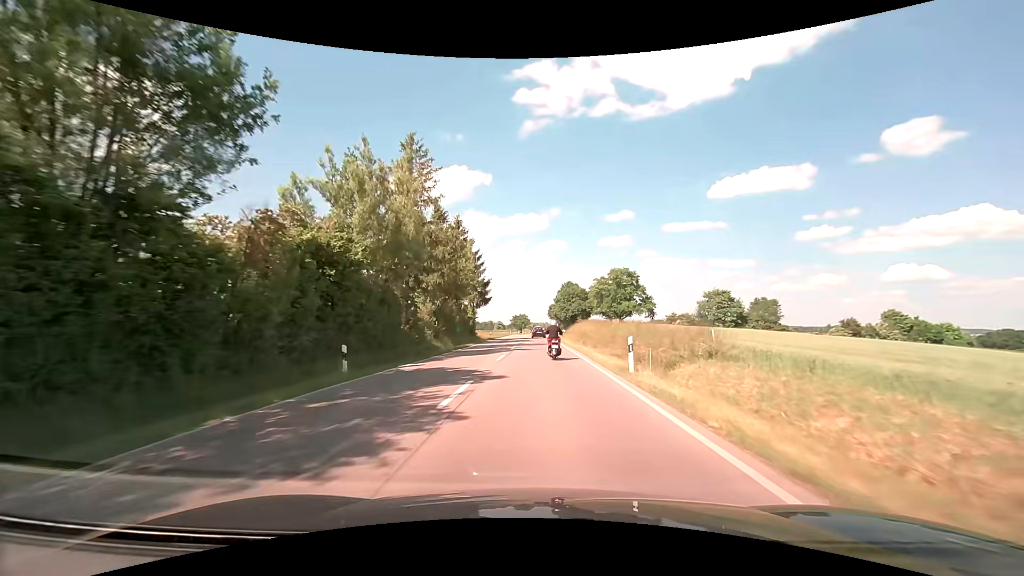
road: secondary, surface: asphalt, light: Day
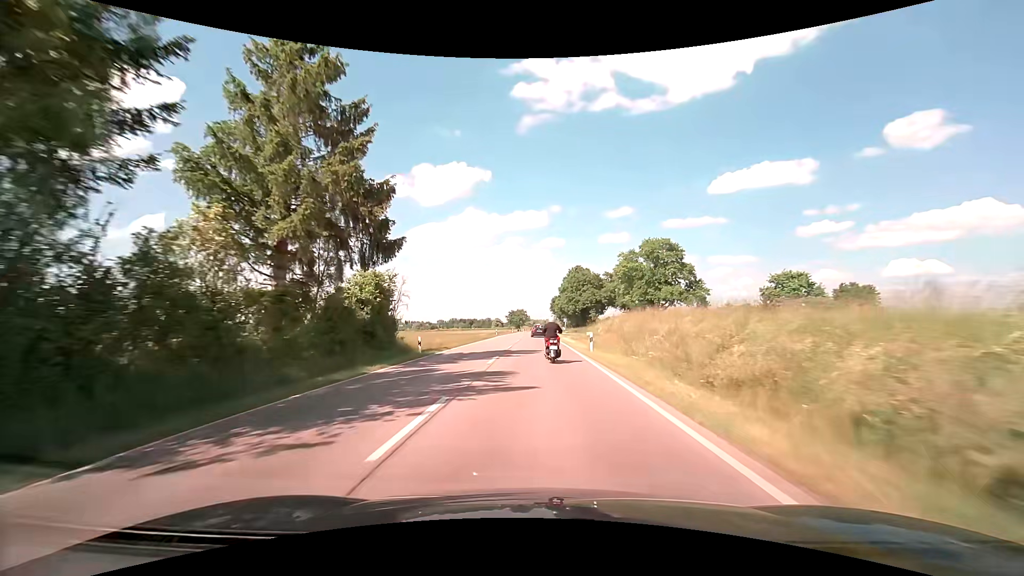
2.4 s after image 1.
(-0.1, +39.4) m; 0°
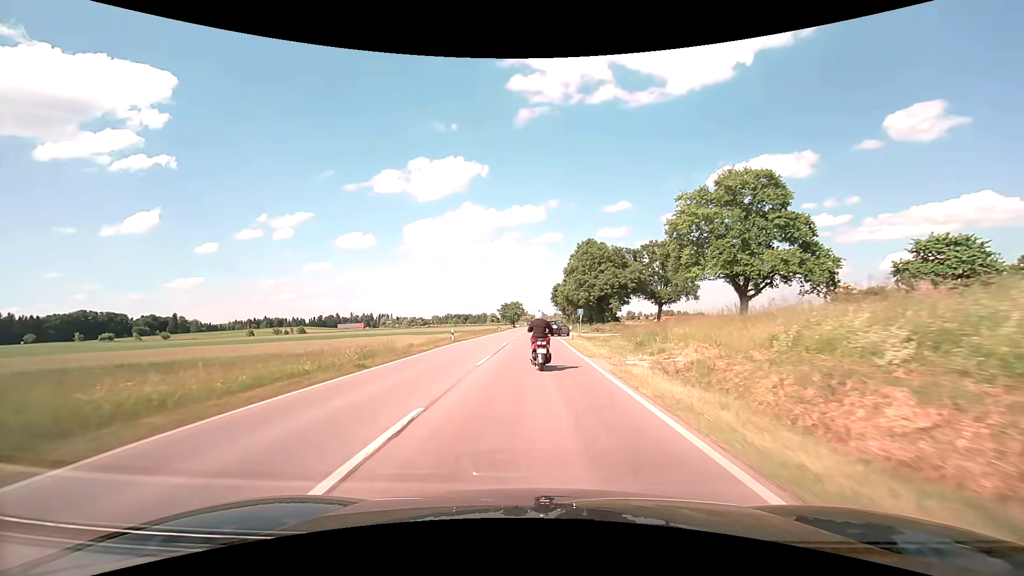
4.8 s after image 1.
(+0.1, +37.3) m; 0°
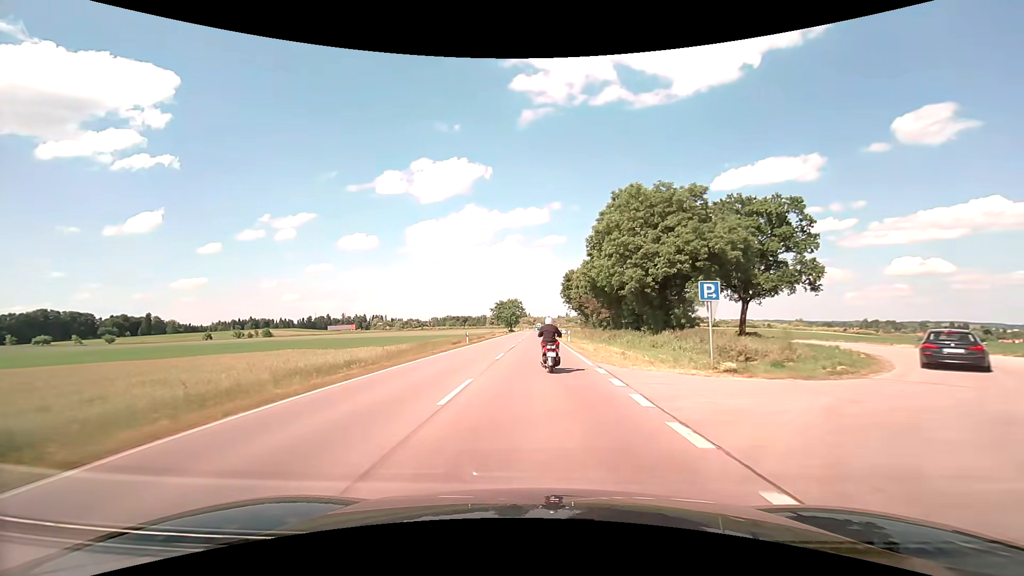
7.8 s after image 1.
(-0.3, +43.0) m; 0°
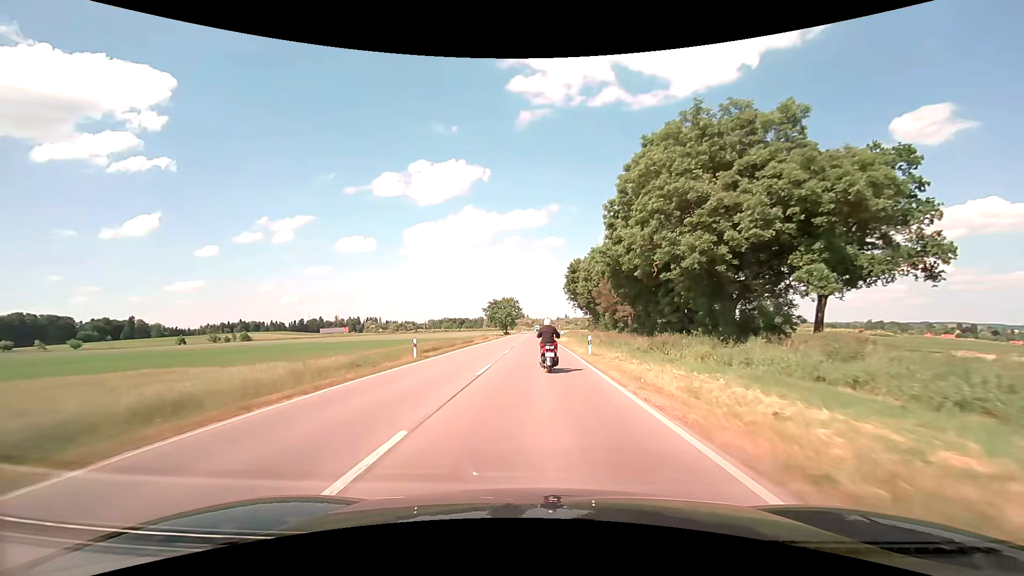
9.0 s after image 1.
(+0.1, +18.4) m; 0°
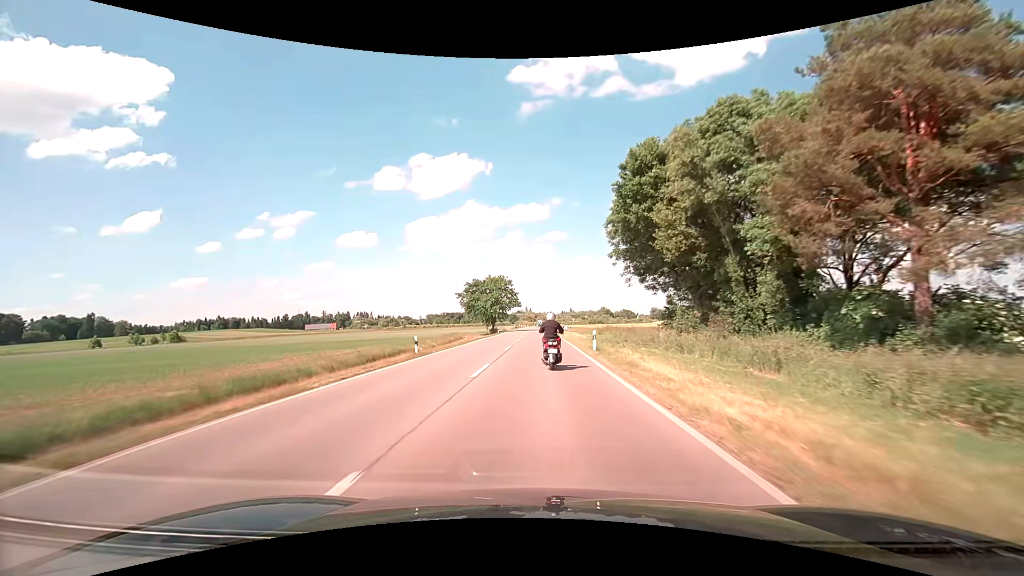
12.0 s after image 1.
(-0.2, +50.5) m; 0°
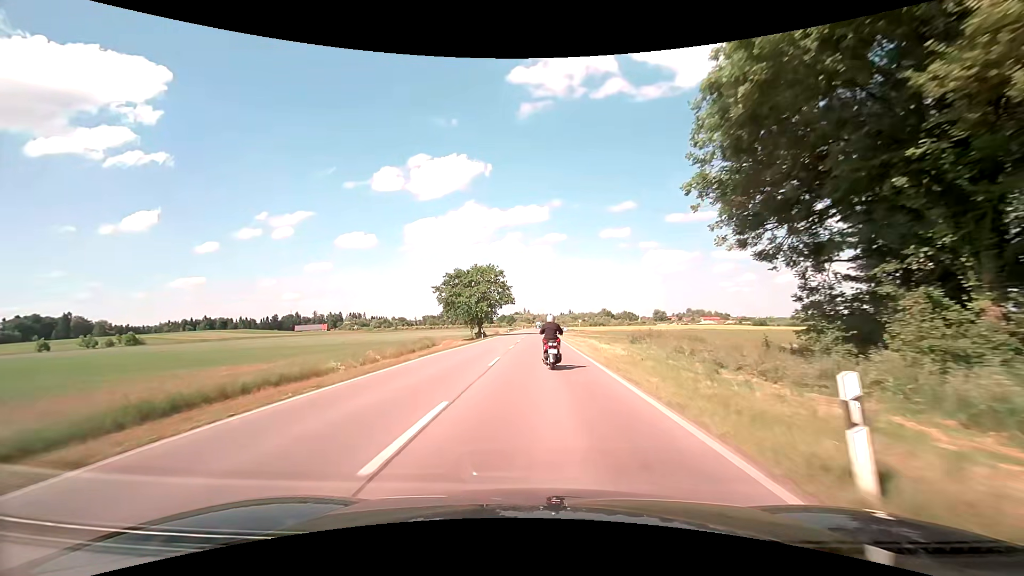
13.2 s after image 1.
(-0.1, +19.9) m; 0°
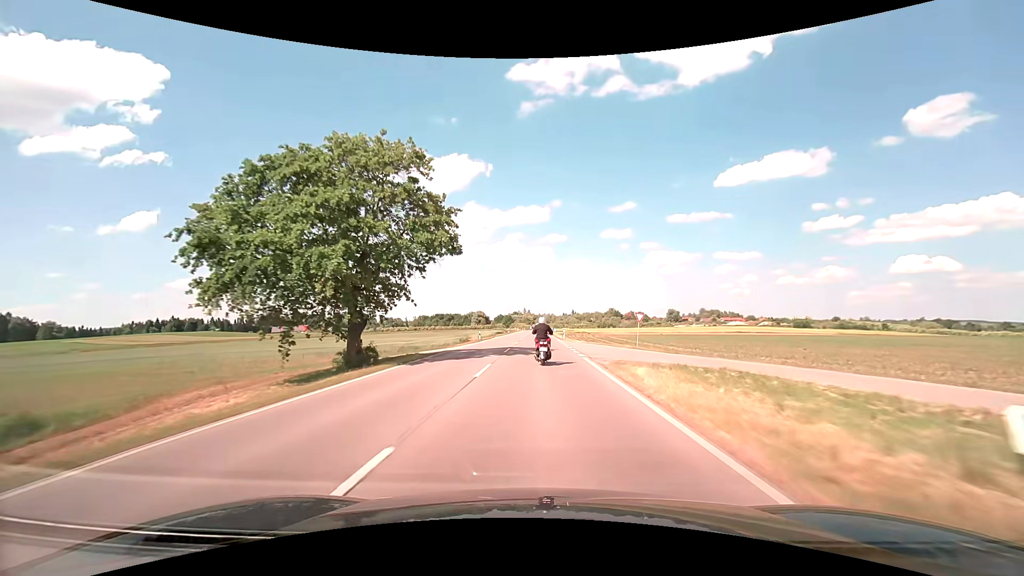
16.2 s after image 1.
(+0.2, +51.6) m; 0°
(0, +10) (0, +20) (0, +30) (0, +40) (0, +50) (0, +60) (0, +70) (0, +80) (0, +90) (0, +100) m
